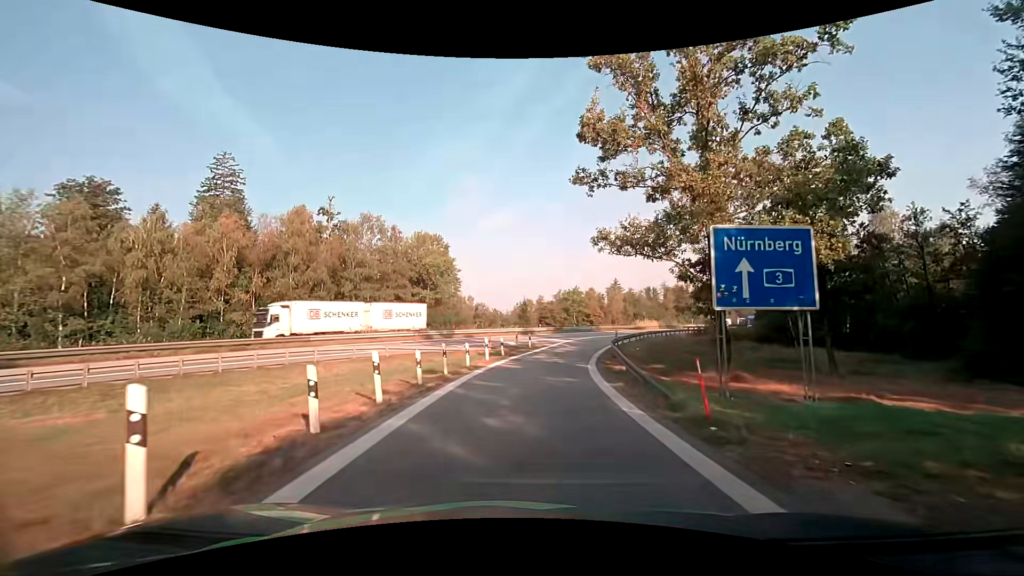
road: service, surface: asphalt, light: Day
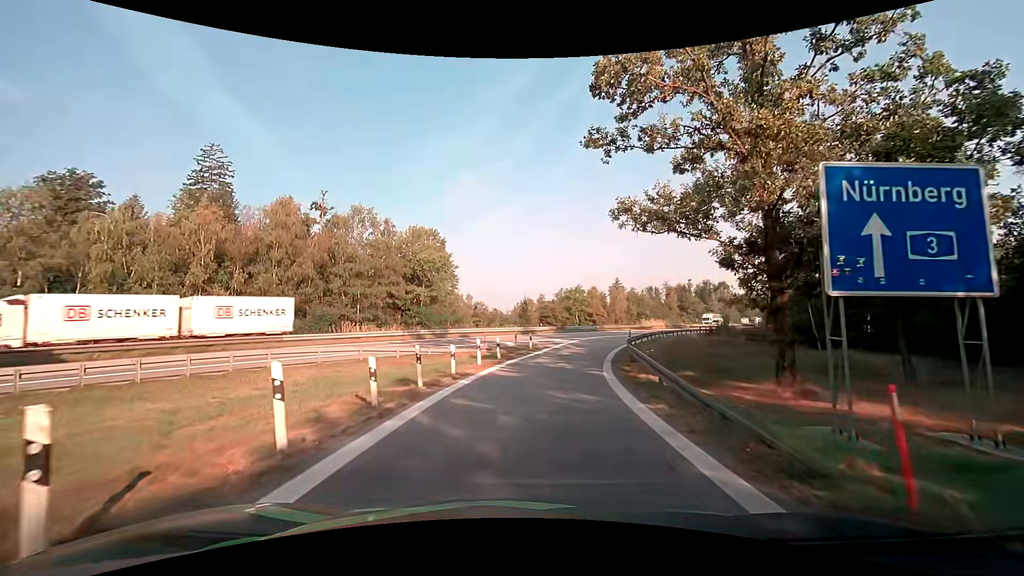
(0.0, +3.9) m; 0°
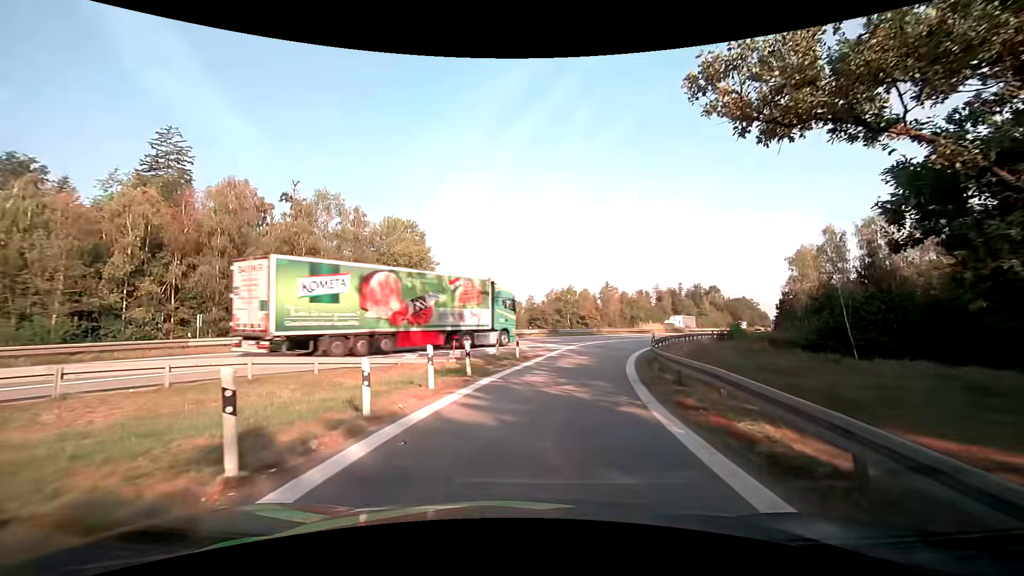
(+0.1, +7.5) m; +2°
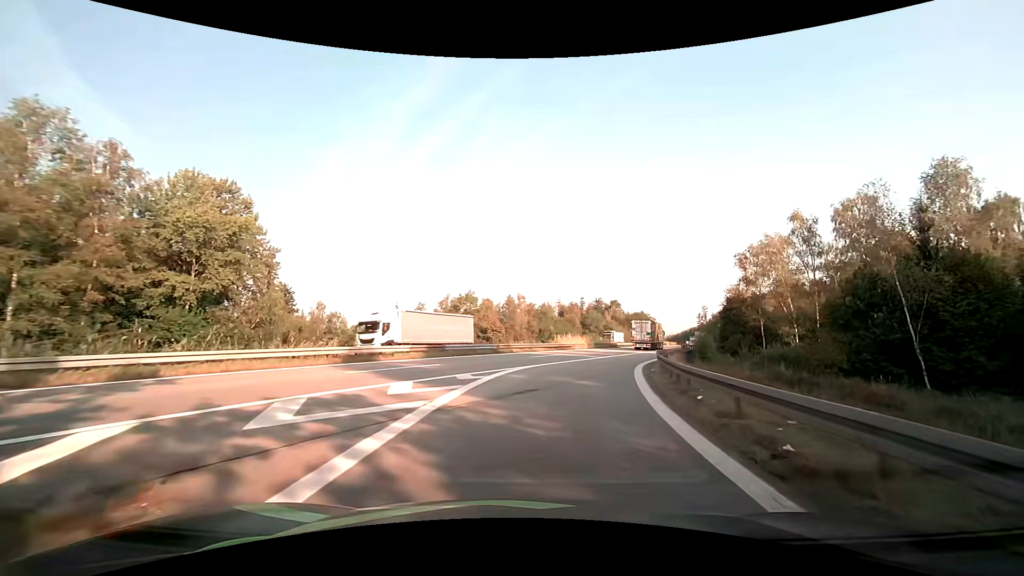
(+1.9, +20.8) m; +12°
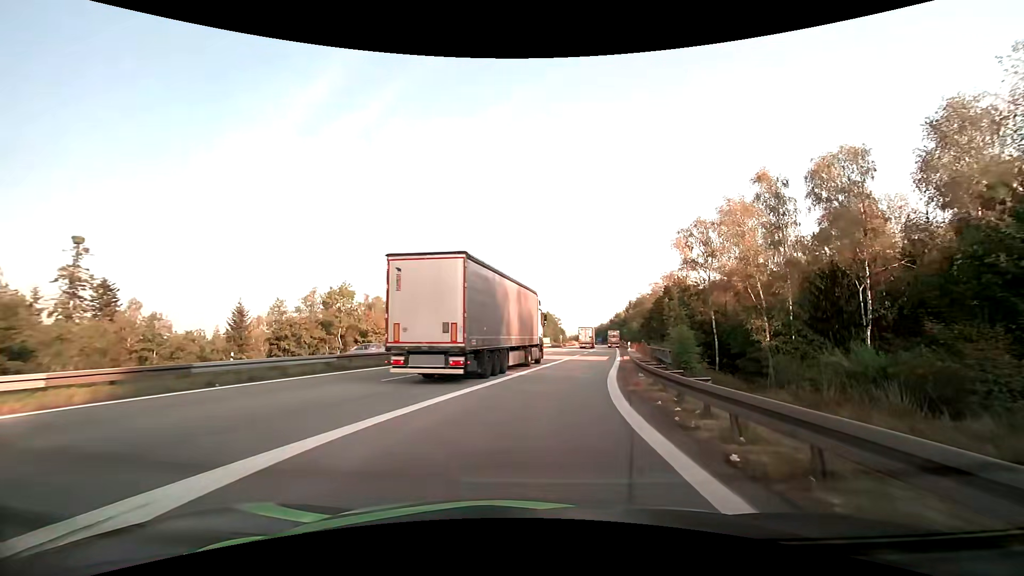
(+1.5, +16.2) m; +11°
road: motorway_link
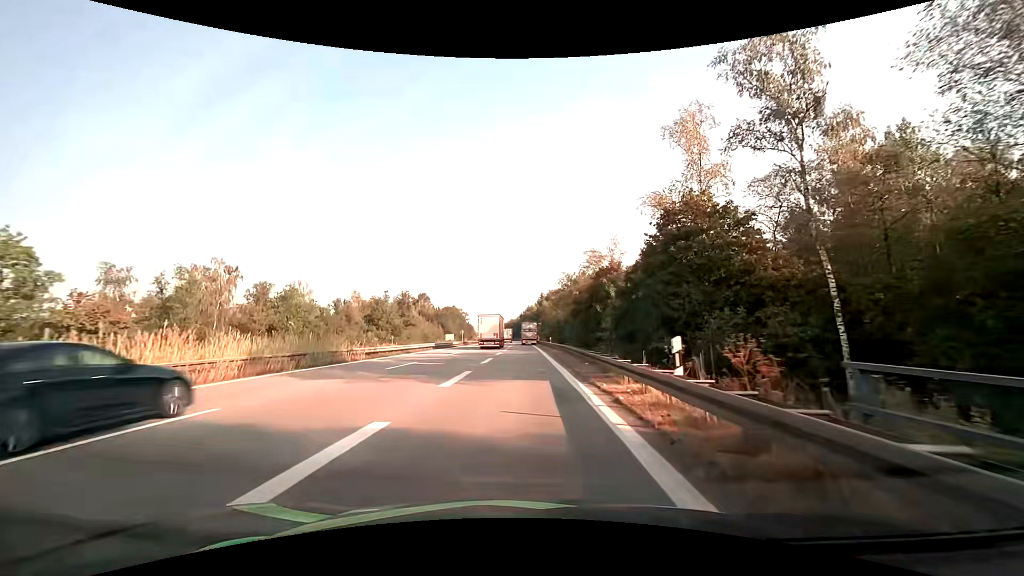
(+3.3, +29.6) m; +10°
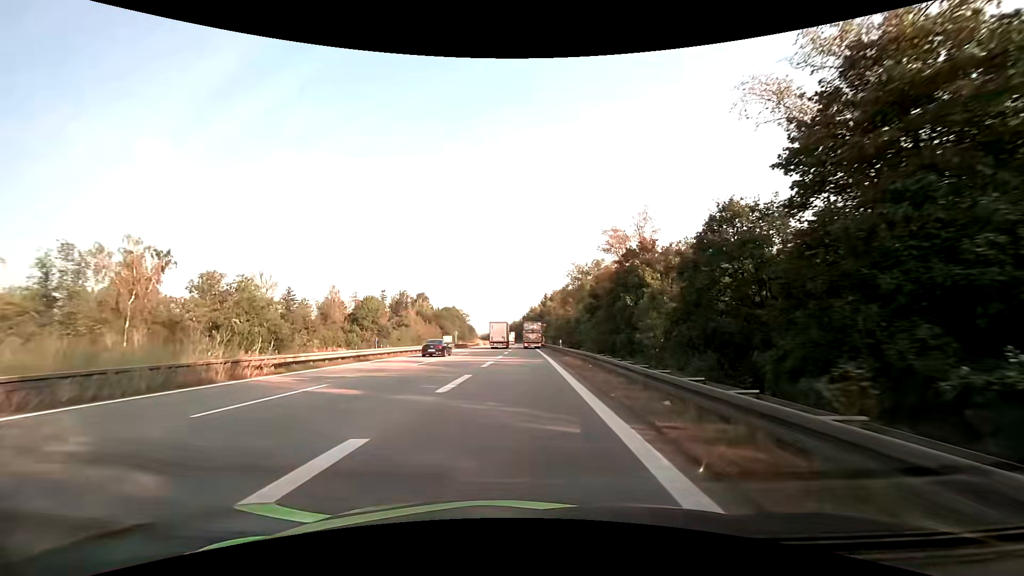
(0.0, +12.8) m; -1°
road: motorway
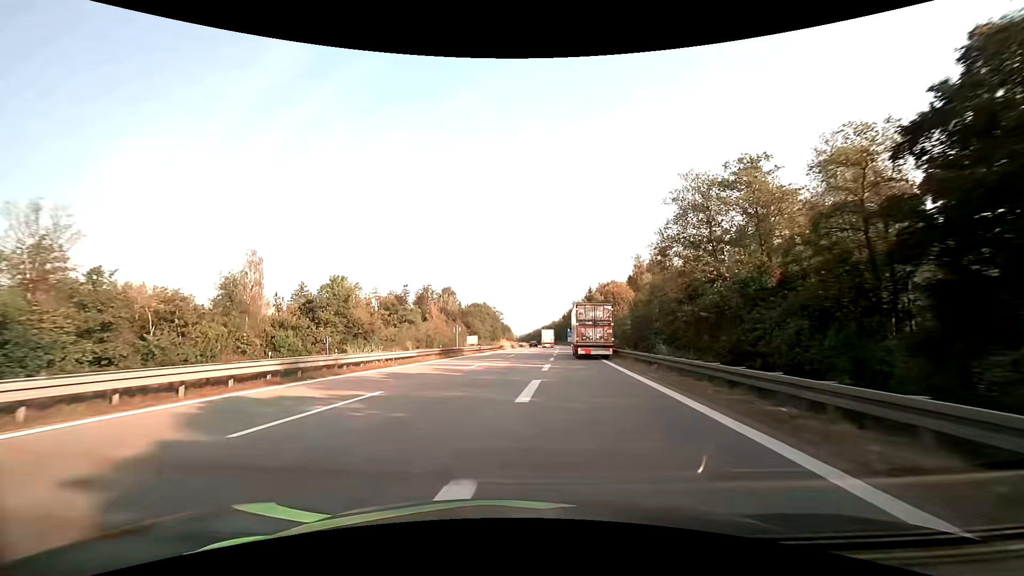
(-1.1, +38.0) m; -4°
(0, +10) (0, +20) (0, +30) (0, +40) (+1, +50) (+2, +60) (+2, +70) (+3, +80) (+4, +90) (+4, +100) m
